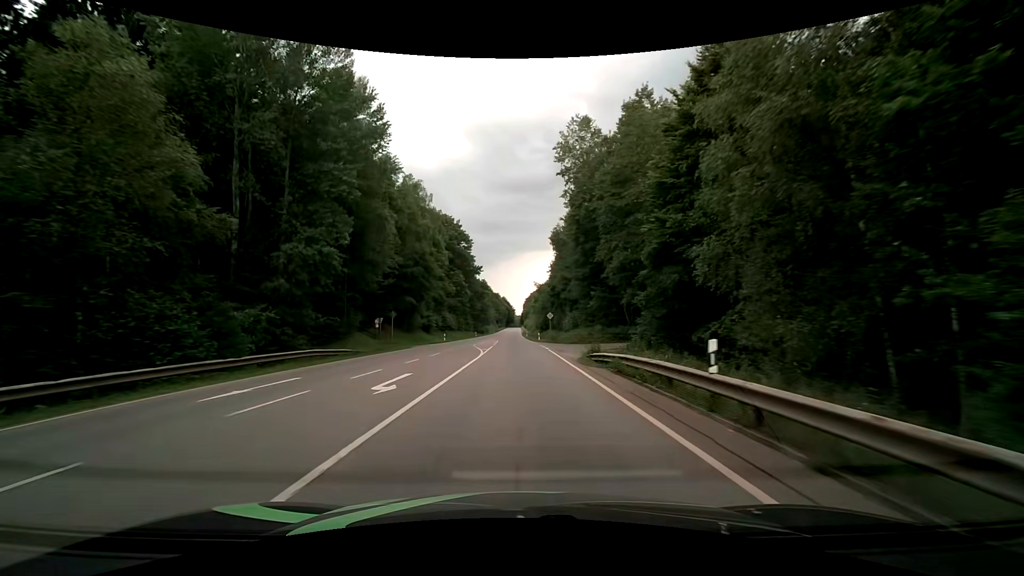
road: secondary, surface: asphalt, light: Day
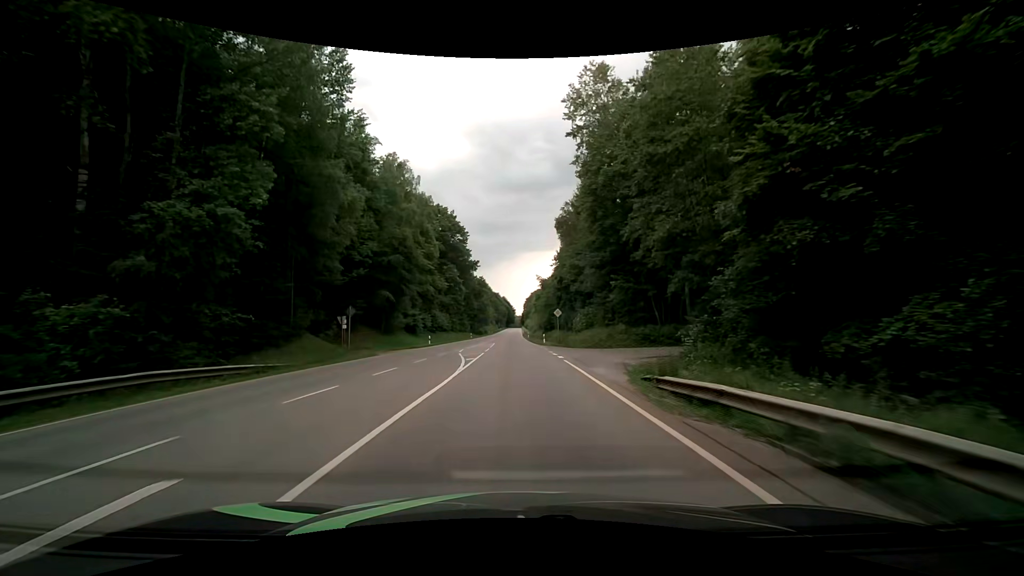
(0.0, +10.7) m; 0°
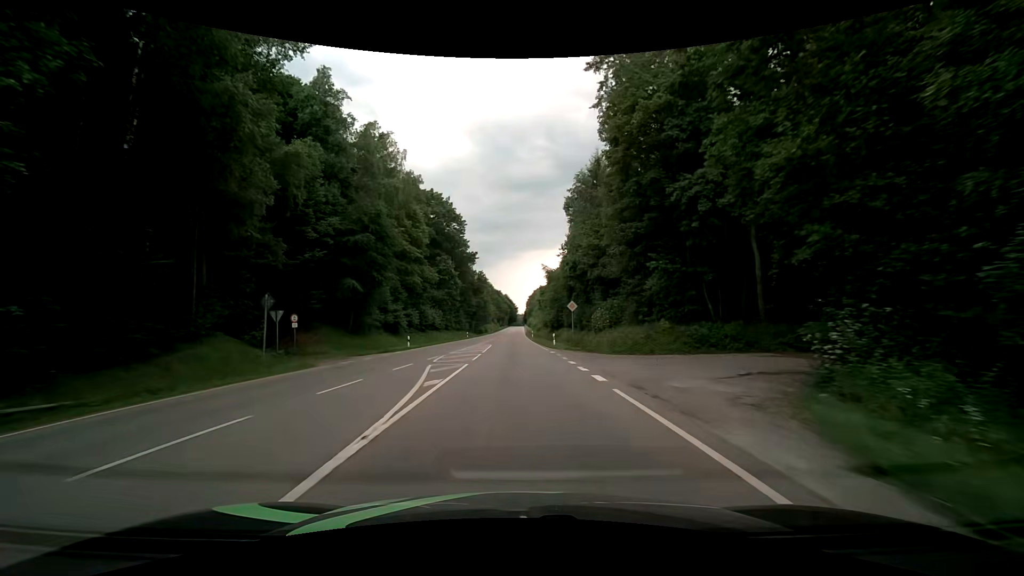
(0.0, +10.7) m; 0°
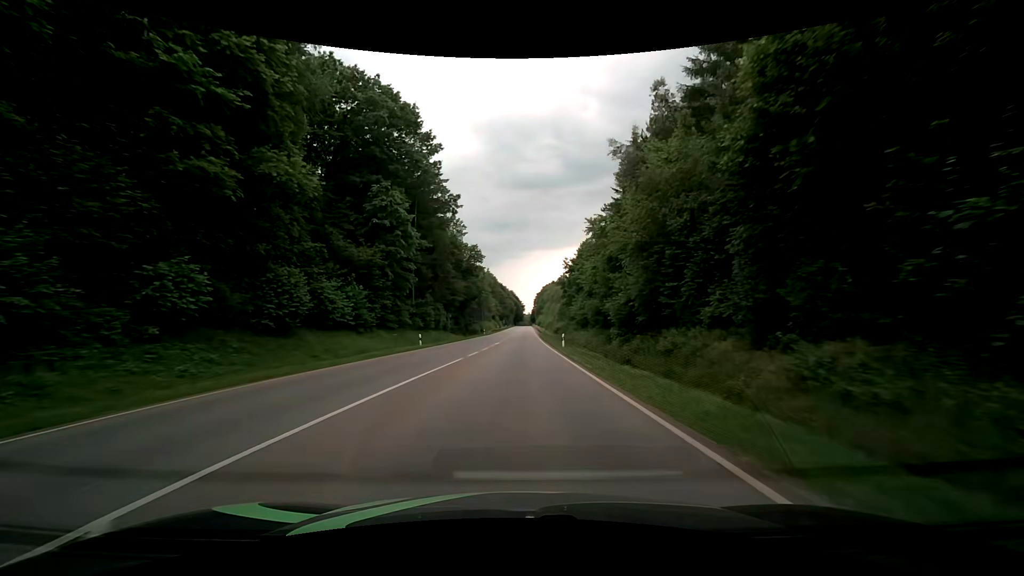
(-0.5, +43.0) m; 0°
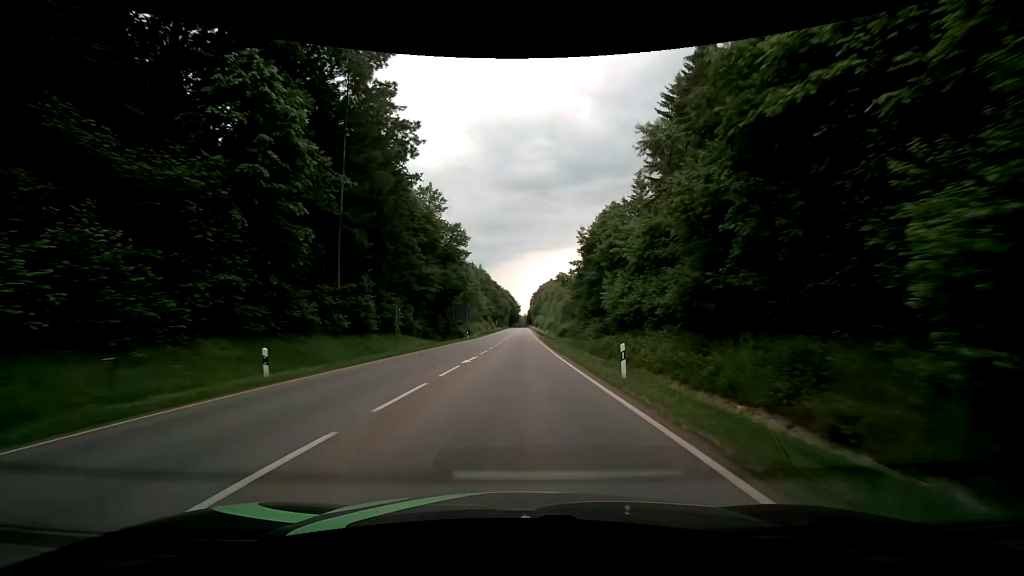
(0.0, +21.4) m; 0°
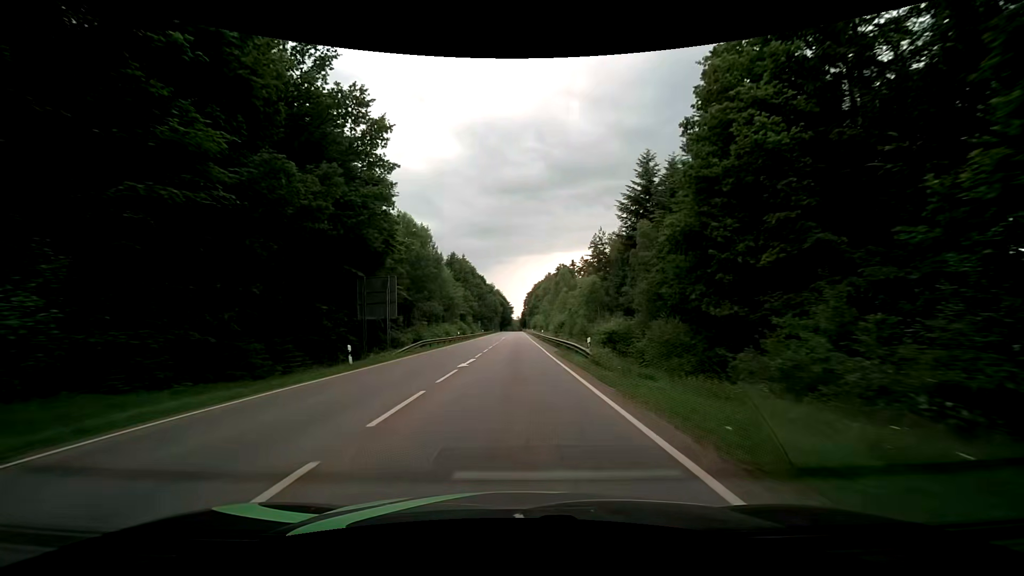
(+0.3, +43.3) m; +1°
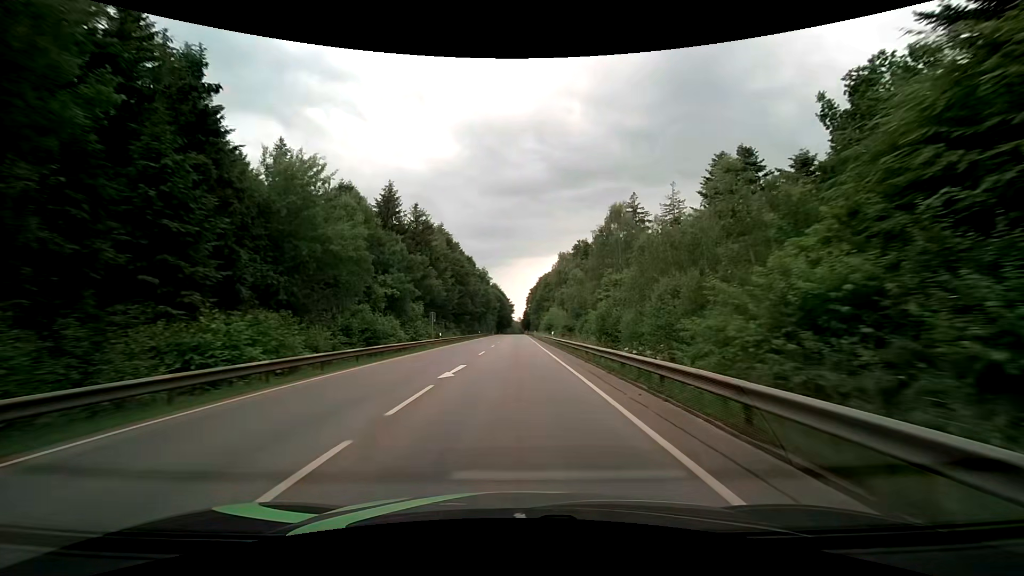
(0.0, +59.6) m; 0°
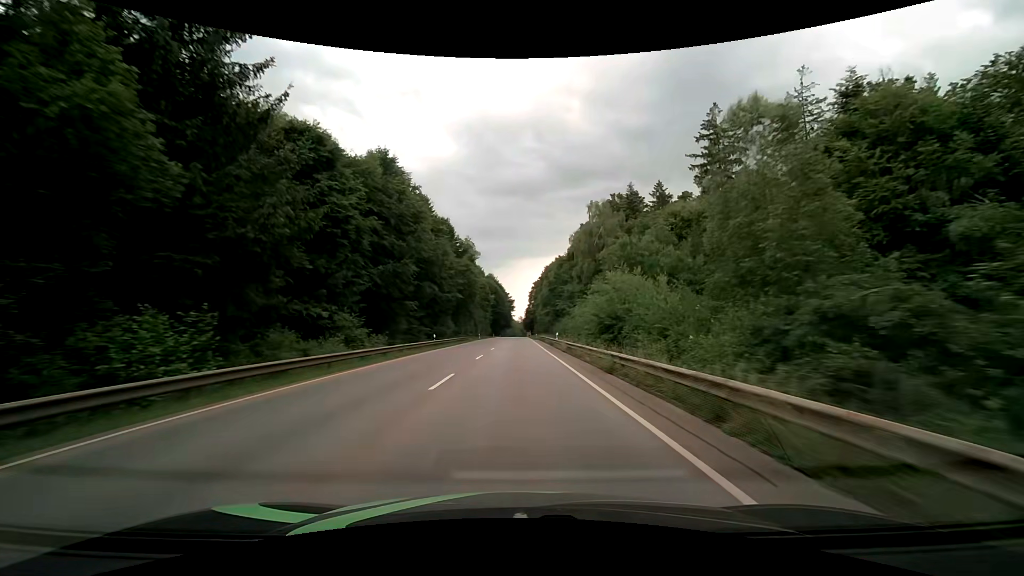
(0.0, +52.0) m; 0°
(0, +10) (0, +20) (0, +30) (0, +40) (0, +50) (0, +60) (0, +70) (0, +80) (0, +90) (0, +100) m
